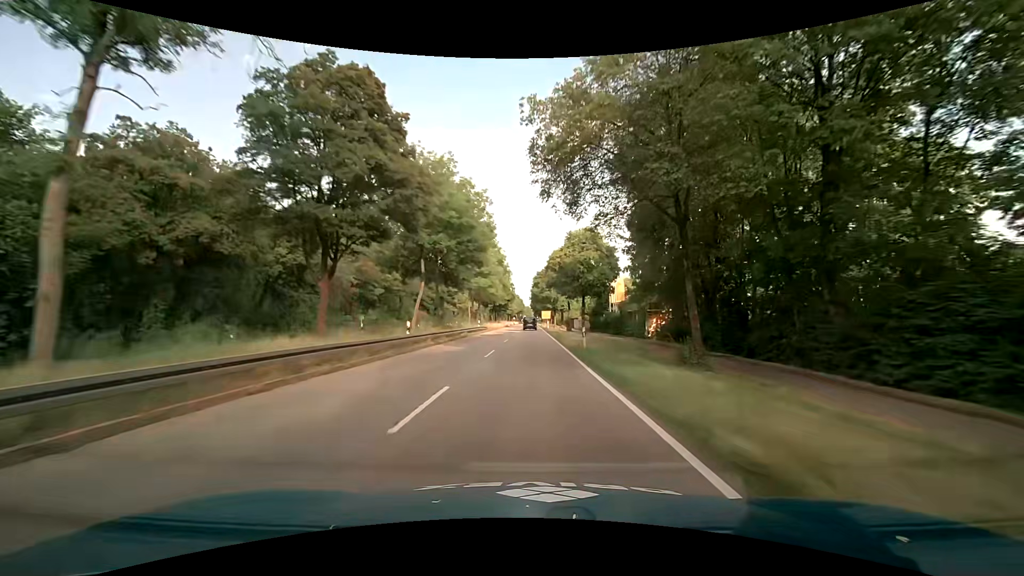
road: primary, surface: asphalt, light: Day
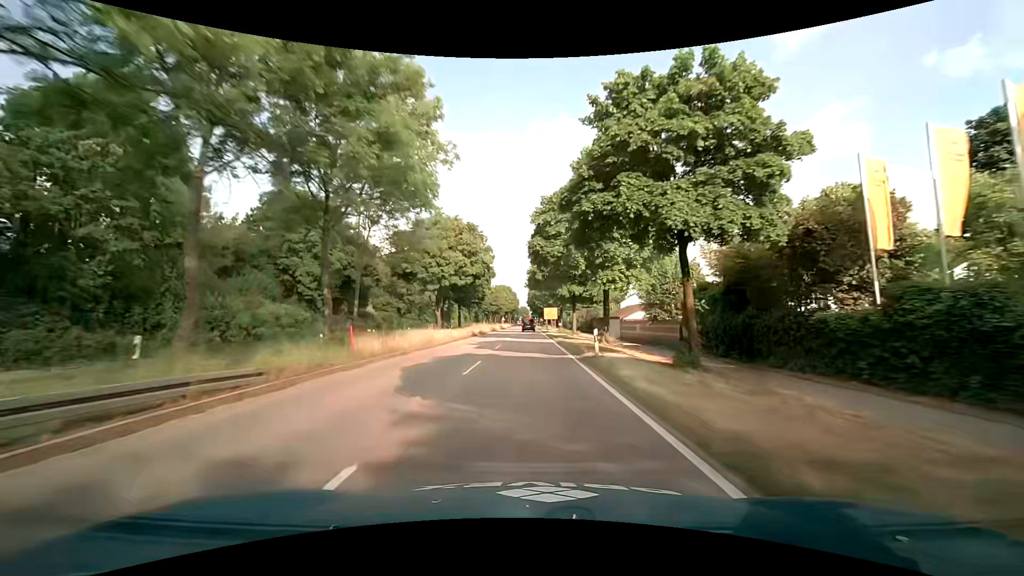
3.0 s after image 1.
(+0.4, +53.7) m; +1°
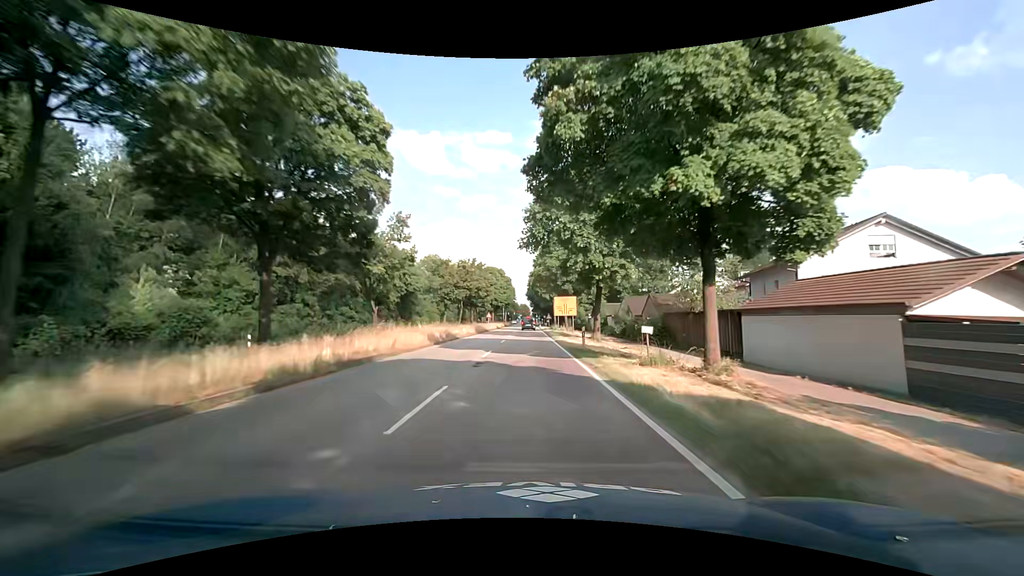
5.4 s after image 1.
(0.0, +43.0) m; 0°
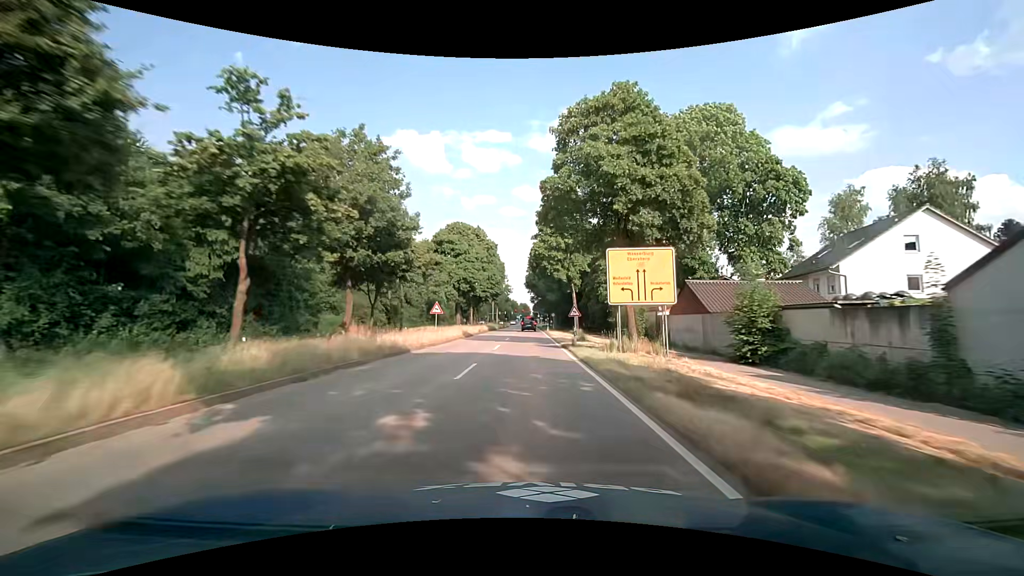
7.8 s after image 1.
(-0.3, +42.9) m; 0°
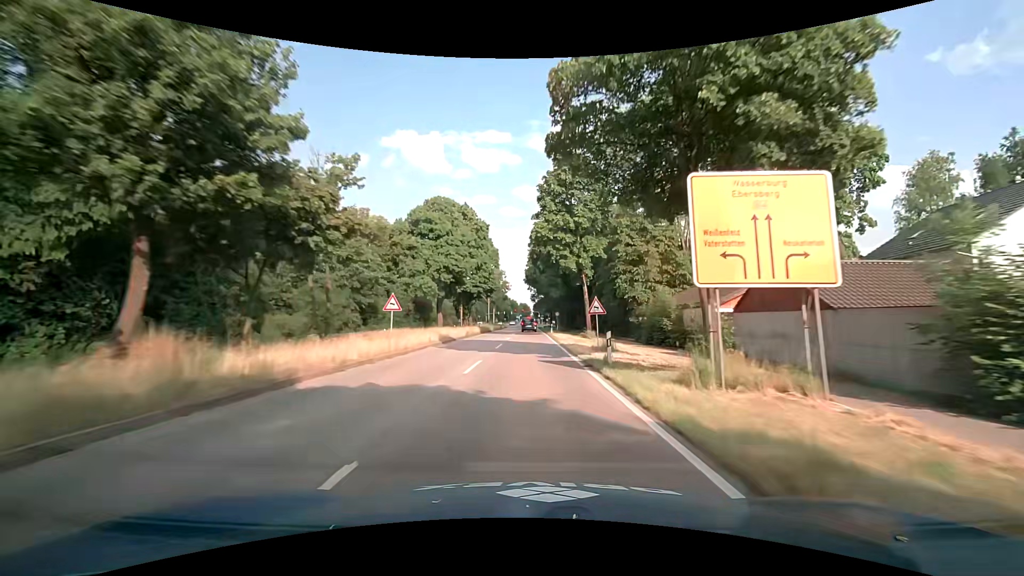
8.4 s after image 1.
(0.0, +10.7) m; 0°
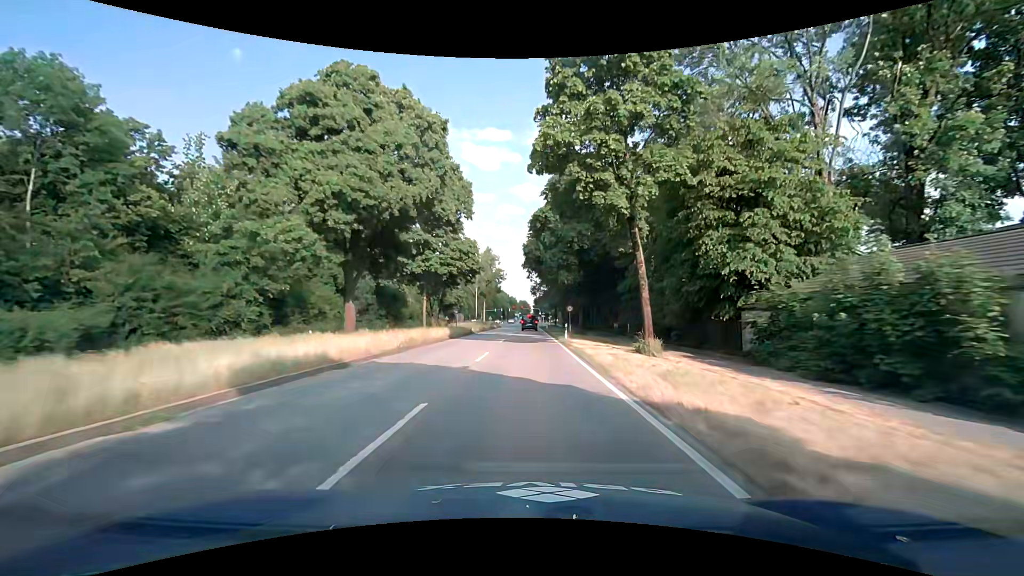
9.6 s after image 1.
(-0.1, +21.1) m; 0°
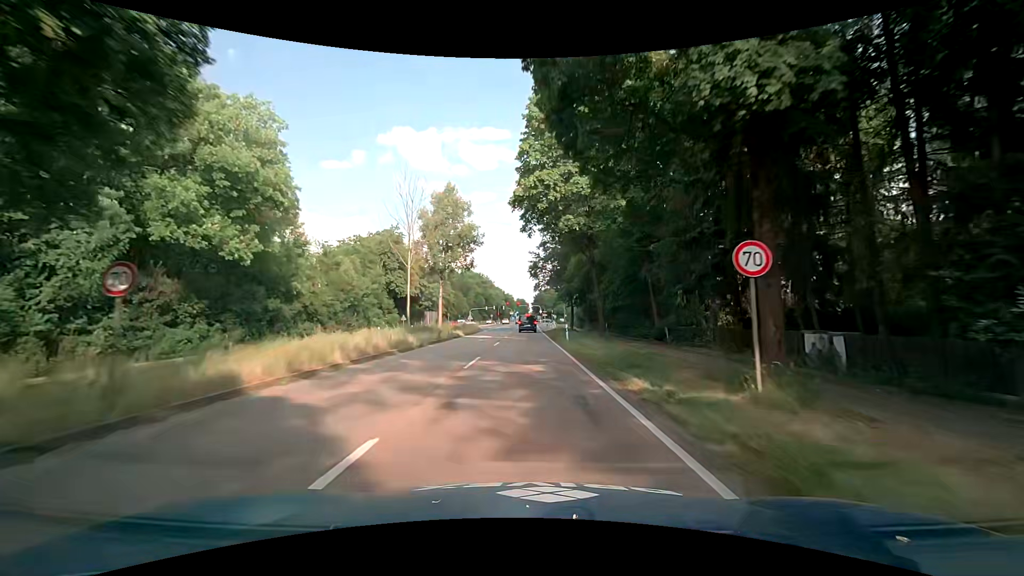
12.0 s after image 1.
(+0.2, +38.1) m; 0°
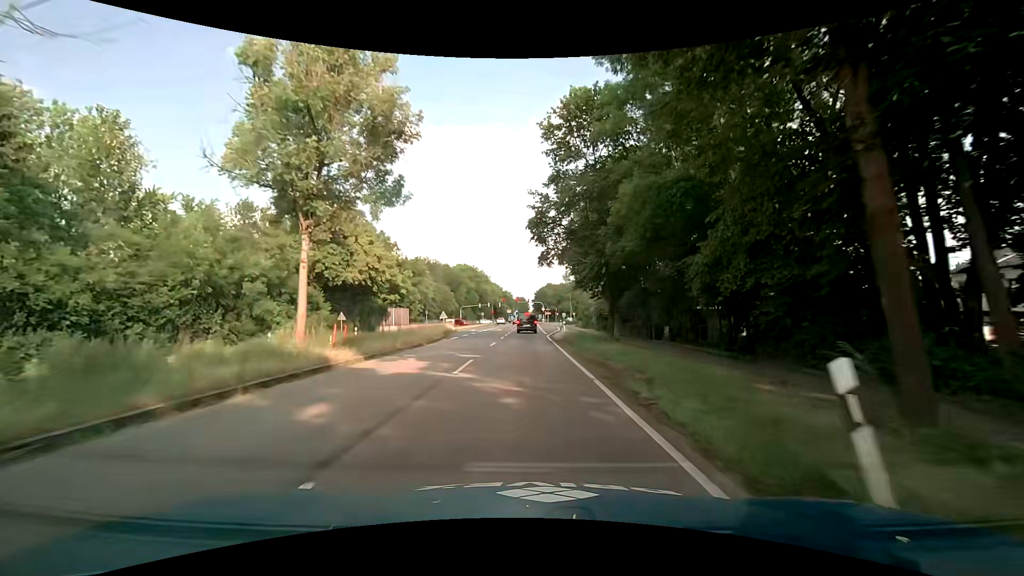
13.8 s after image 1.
(0.0, +25.5) m; 0°
(0, +10) (0, +20) (0, +30) (0, +40) (0, +50) (0, +60) (0, +70) (0, +80) (0, +90) (0, +100) m
